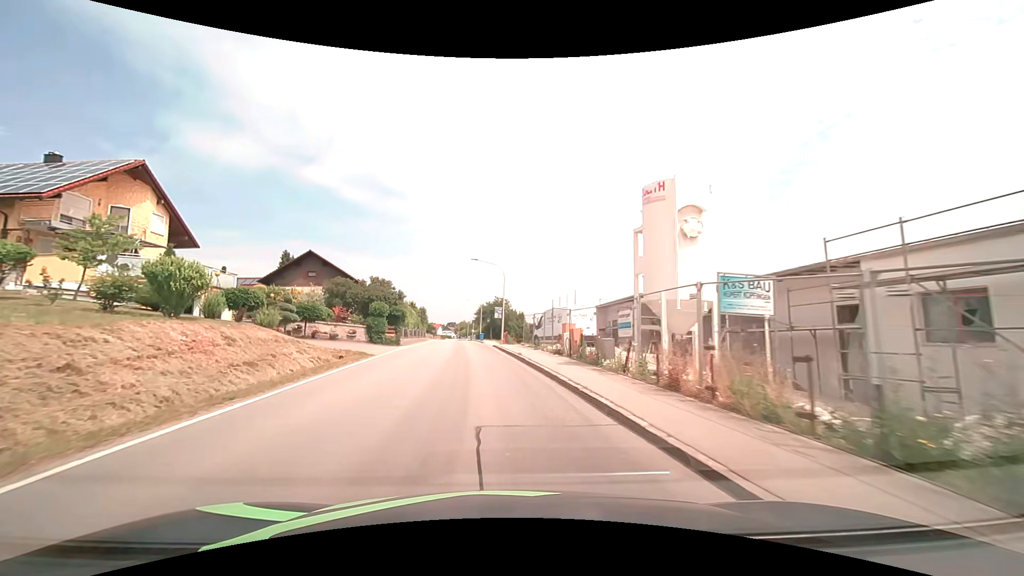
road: secondary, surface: asphalt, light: Day
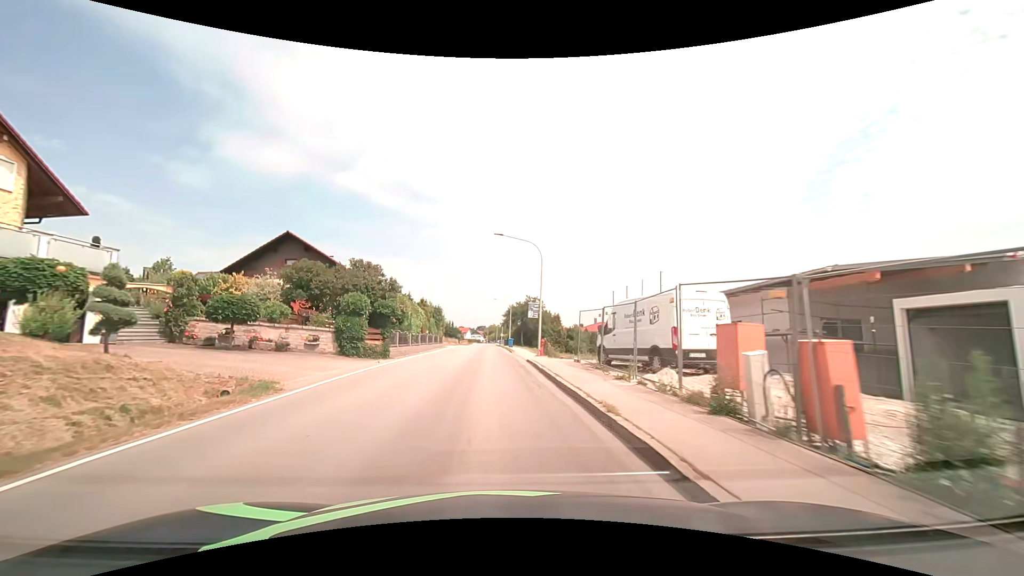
(-0.4, +13.3) m; -3°
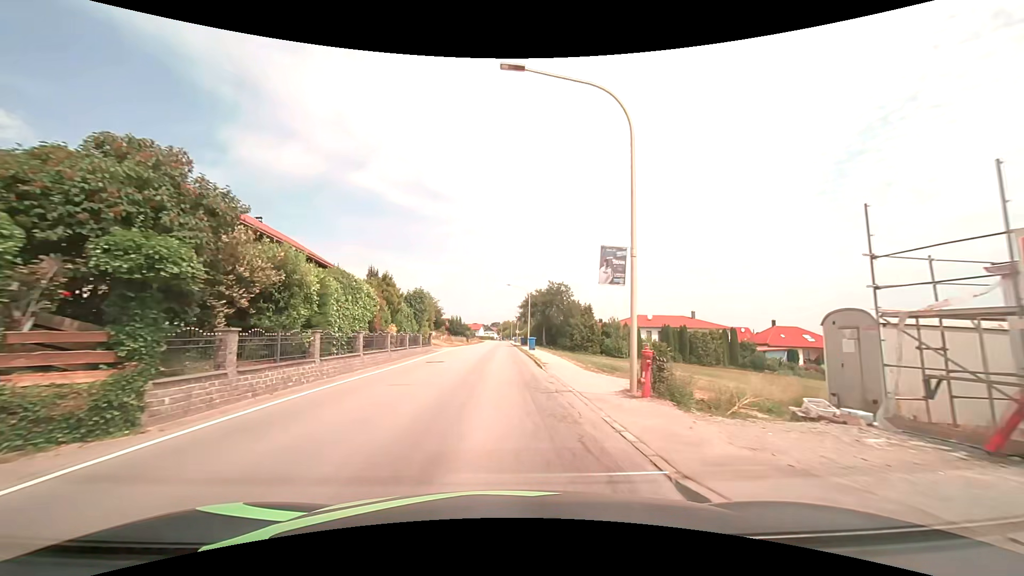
(-0.4, +19.4) m; -2°
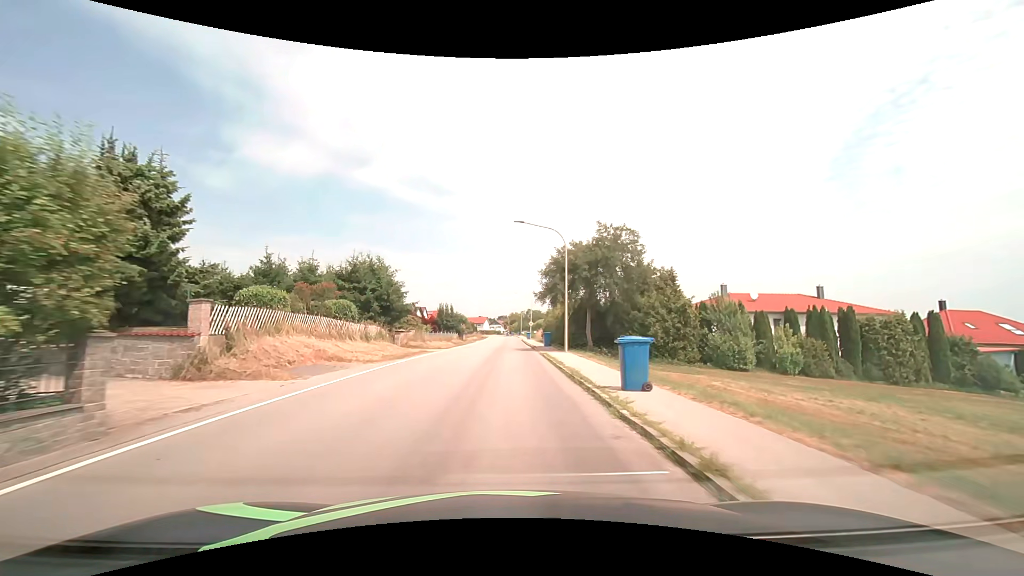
(-0.3, +32.8) m; -1°
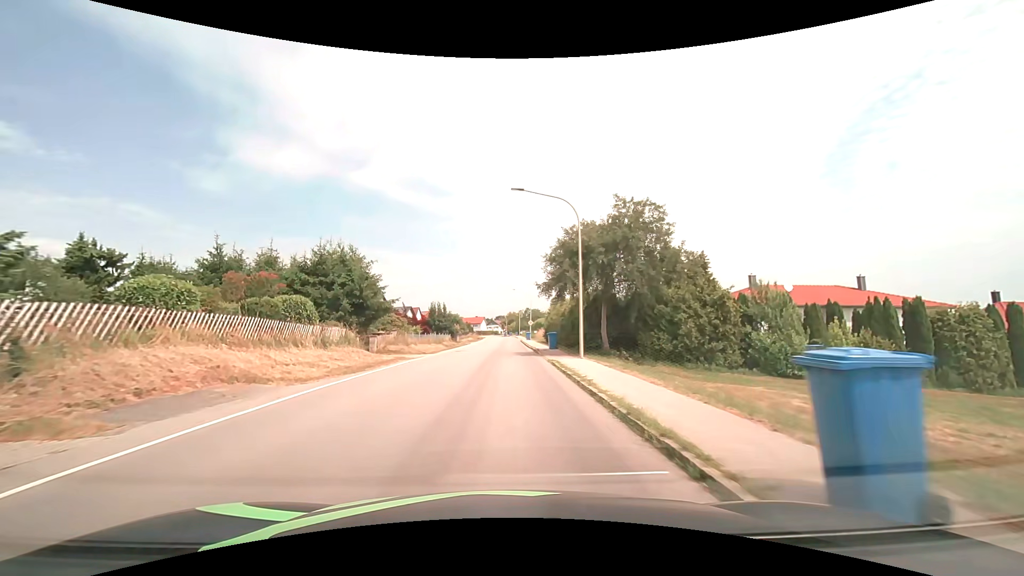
(0.0, +6.7) m; 0°
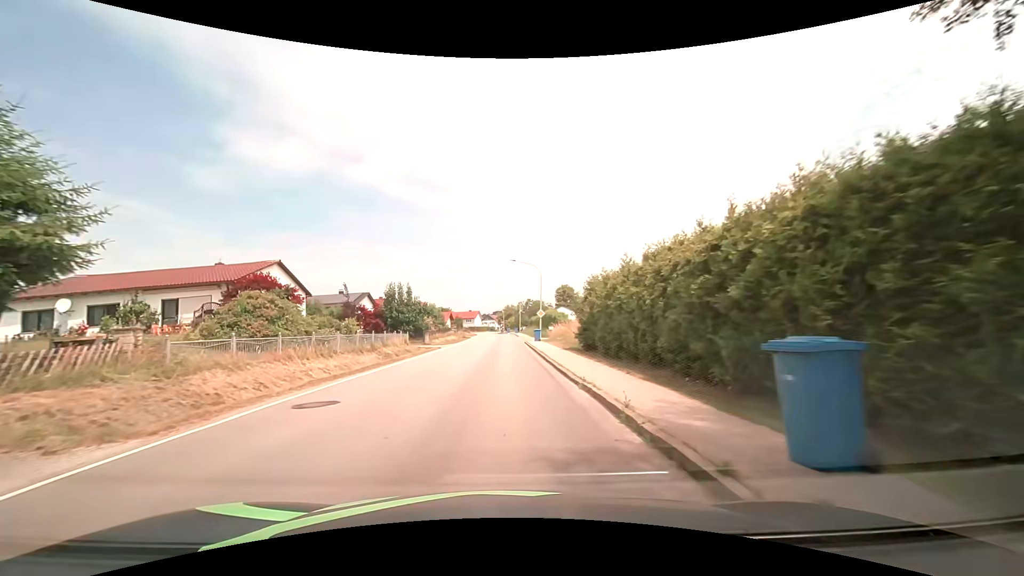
(0.0, +27.6) m; 0°
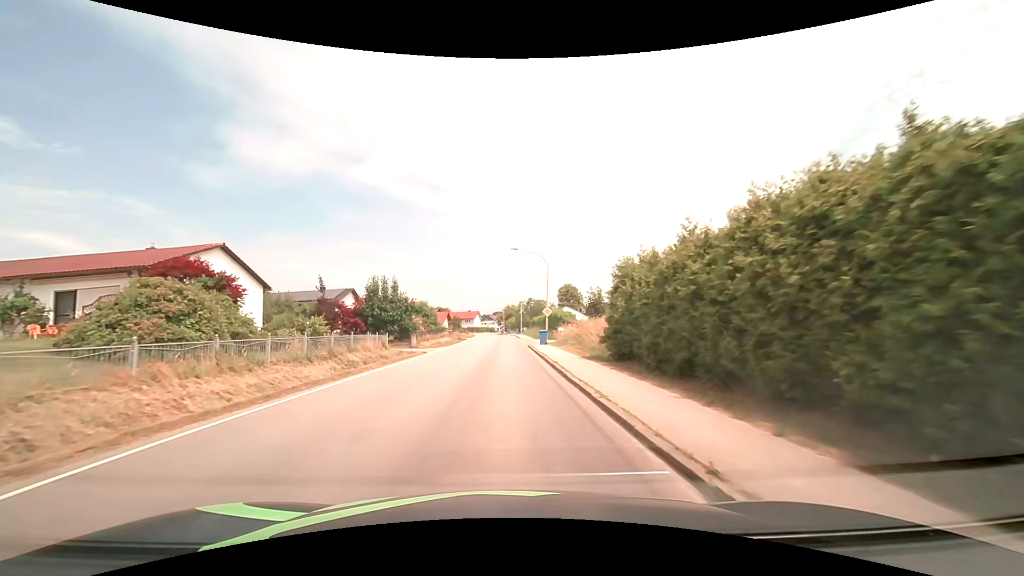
(0.0, +7.1) m; 0°
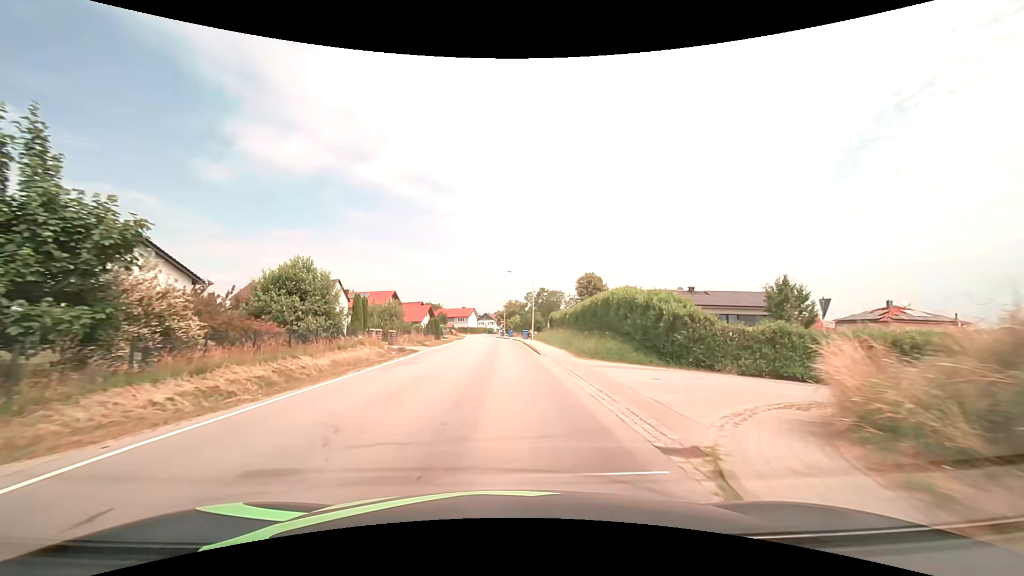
(-0.3, +36.5) m; 0°
(0, +10) (0, +20) (0, +30) (0, +40) (0, +50) (-1, +60) (-2, +70) (-2, +80) (-3, +90) (-4, +100) m
